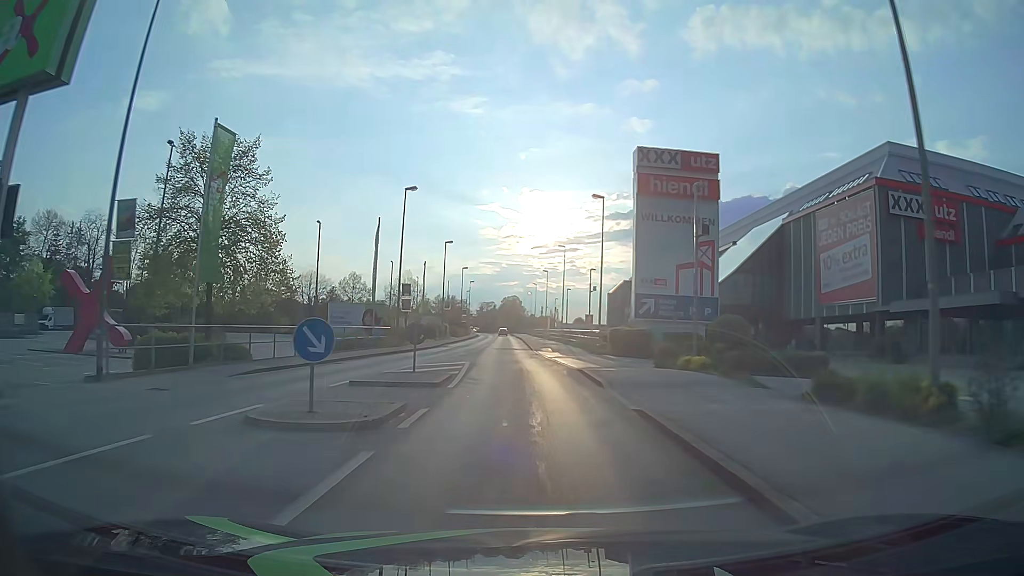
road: tertiary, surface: asphalt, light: Day
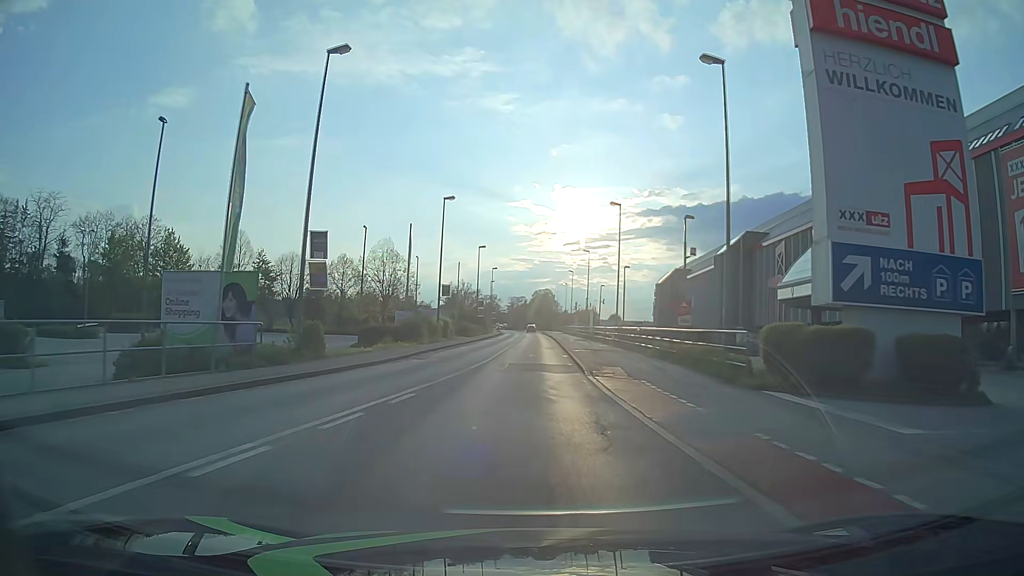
(-0.5, +23.0) m; -2°
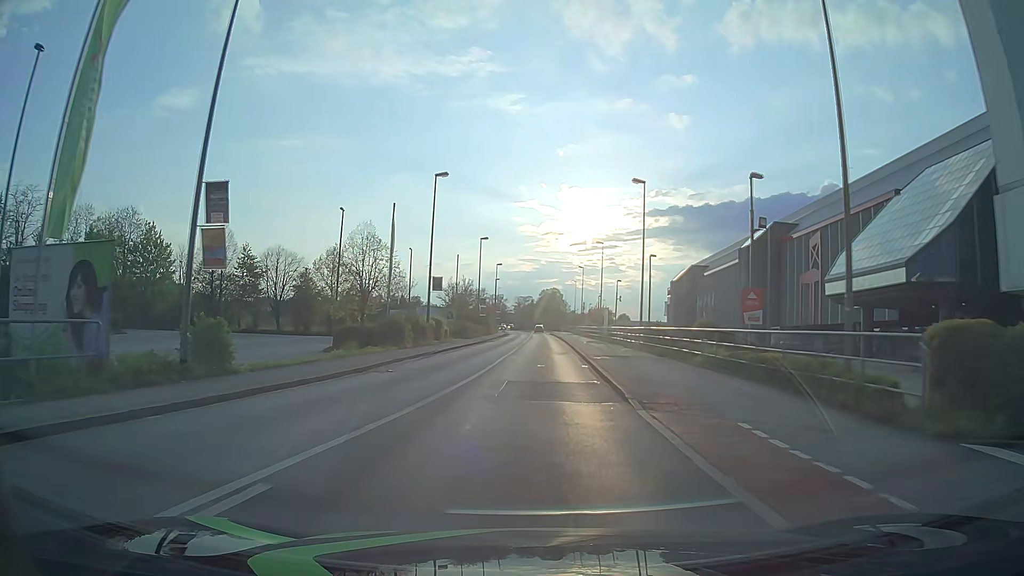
(-0.1, +7.7) m; -1°
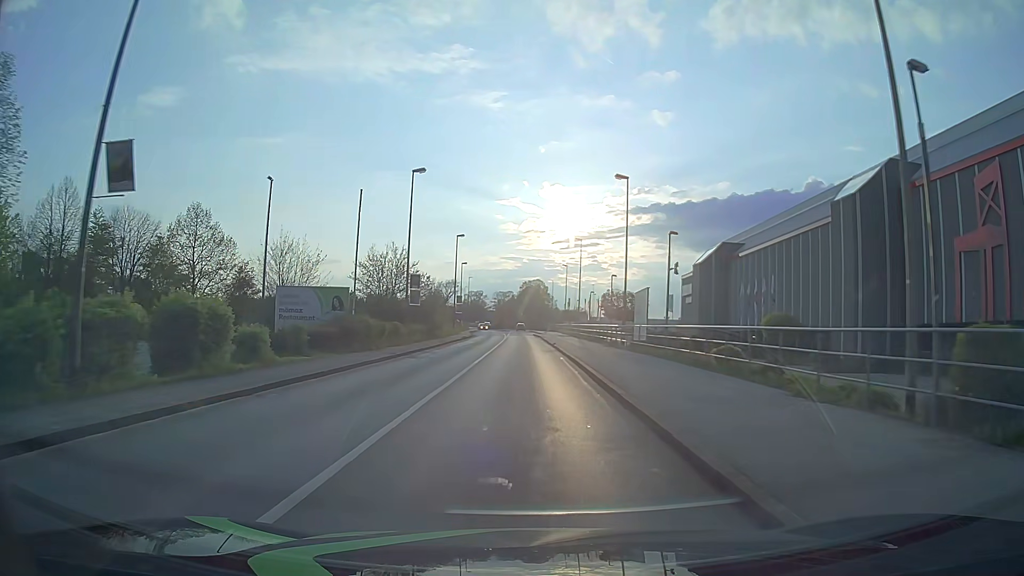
(+0.5, +30.6) m; +1°
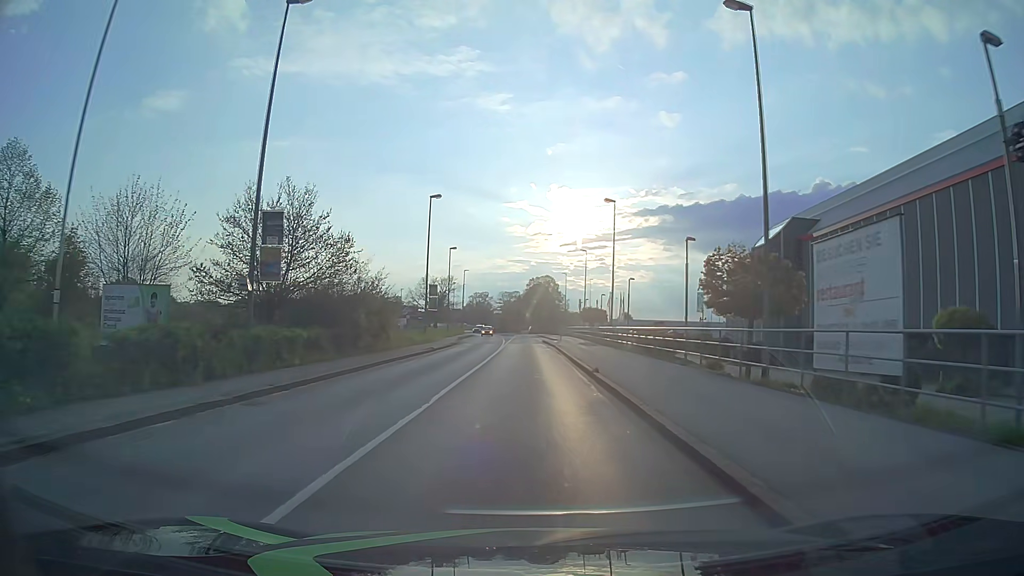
(-0.1, +22.9) m; 0°
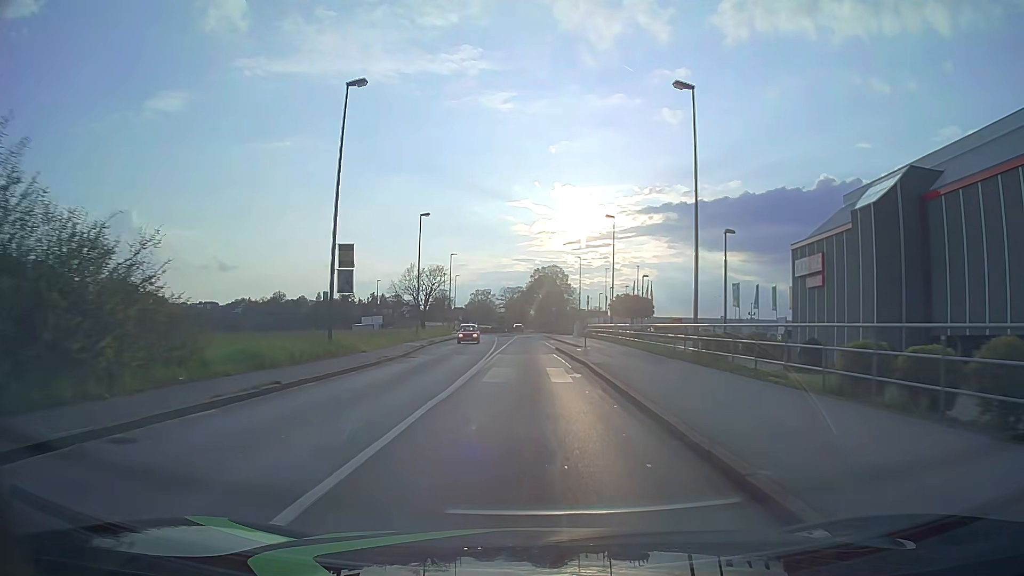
(-0.2, +23.0) m; -1°
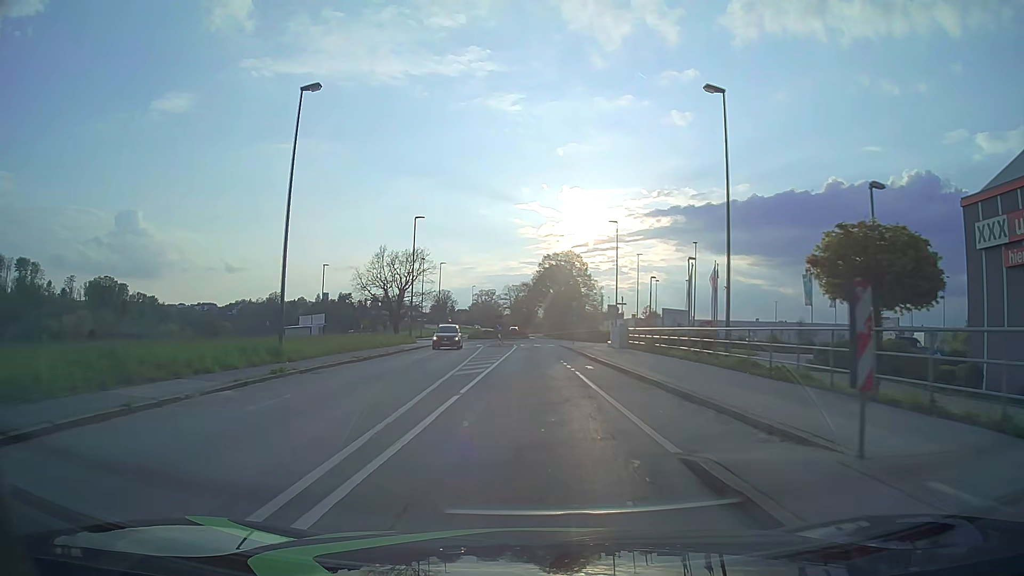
(-0.1, +30.6) m; 0°
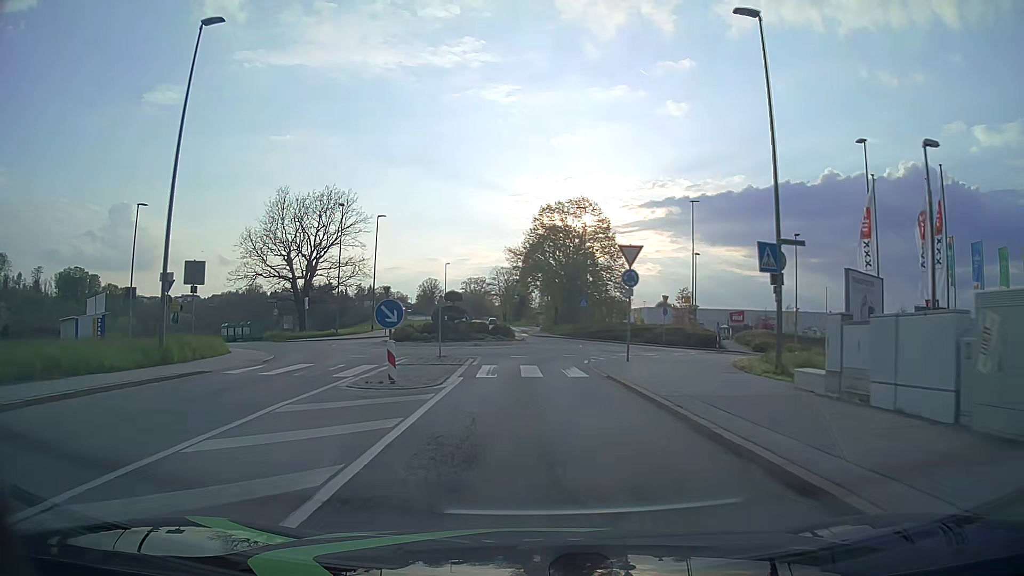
(+0.1, +36.3) m; 0°
(0, +10) (0, +20) (+3, +30) (+4, +39) (0, +49) (-2, +58) (-3, +68) (-4, +78) (-4, +88) (-5, +98) m
